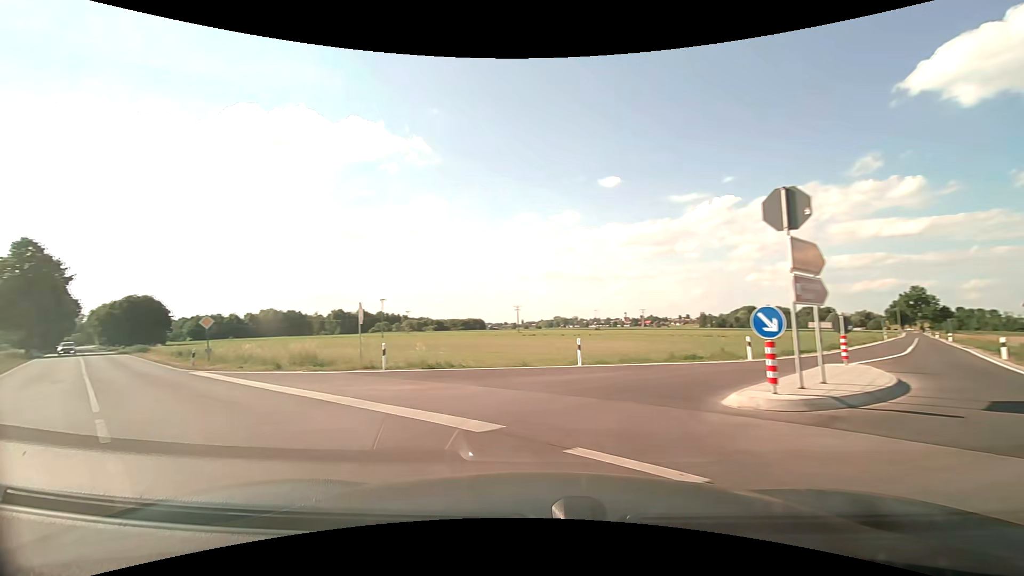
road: secondary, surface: asphalt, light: Day
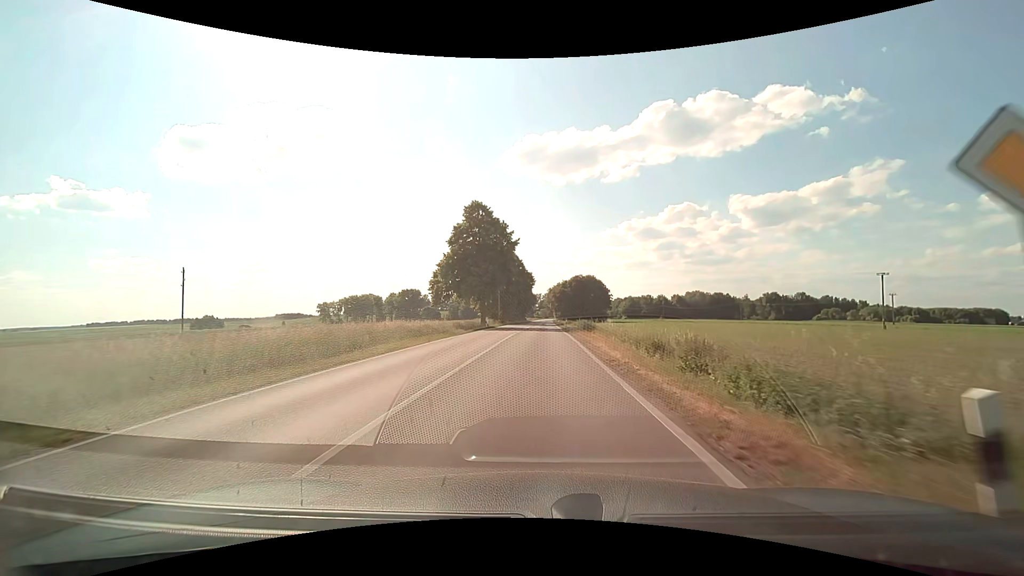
(-17.7, +23.3) m; -46°
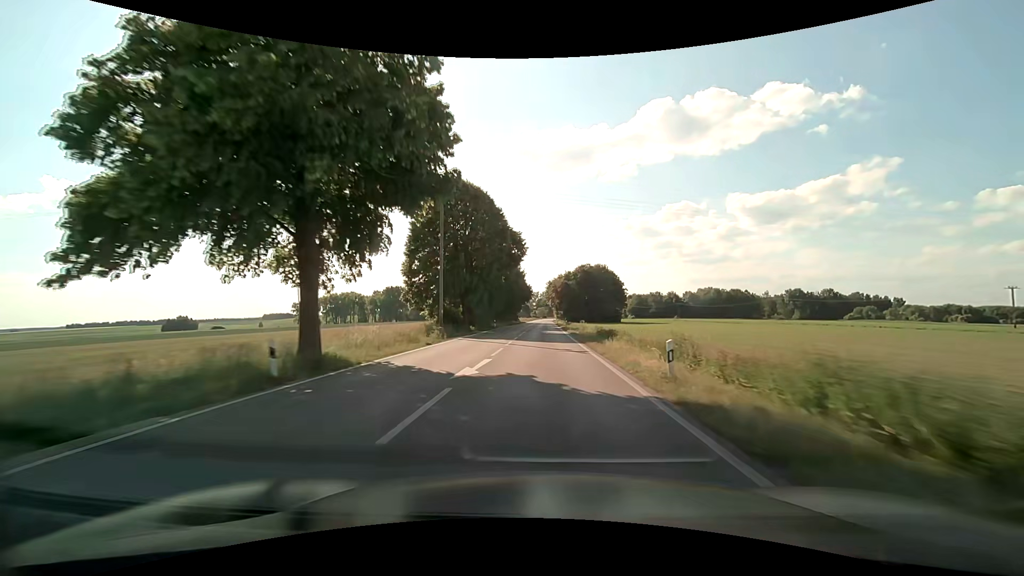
(+0.4, +45.3) m; 0°
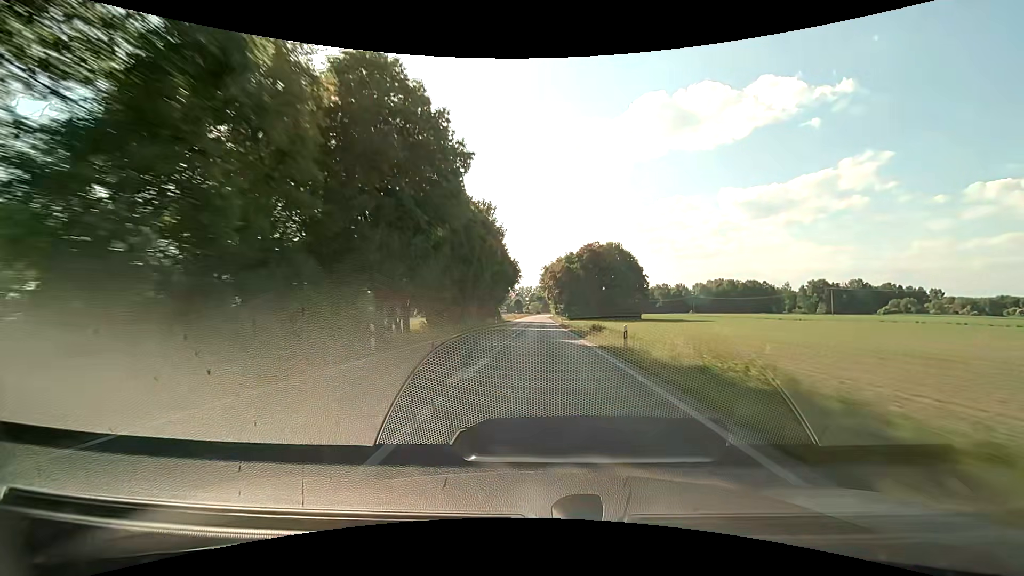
(+0.3, +44.4) m; +1°
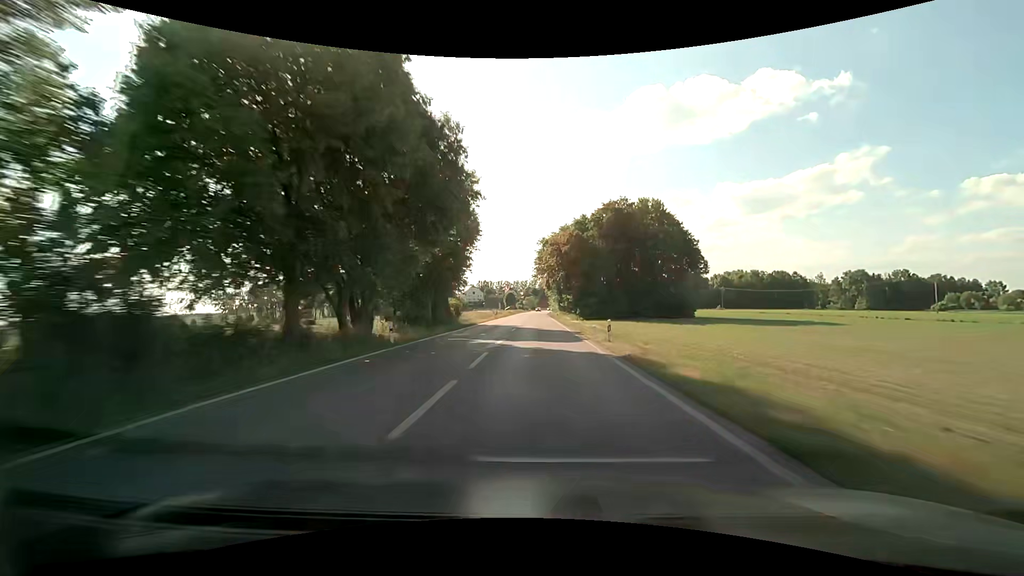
(+0.2, +46.5) m; 0°
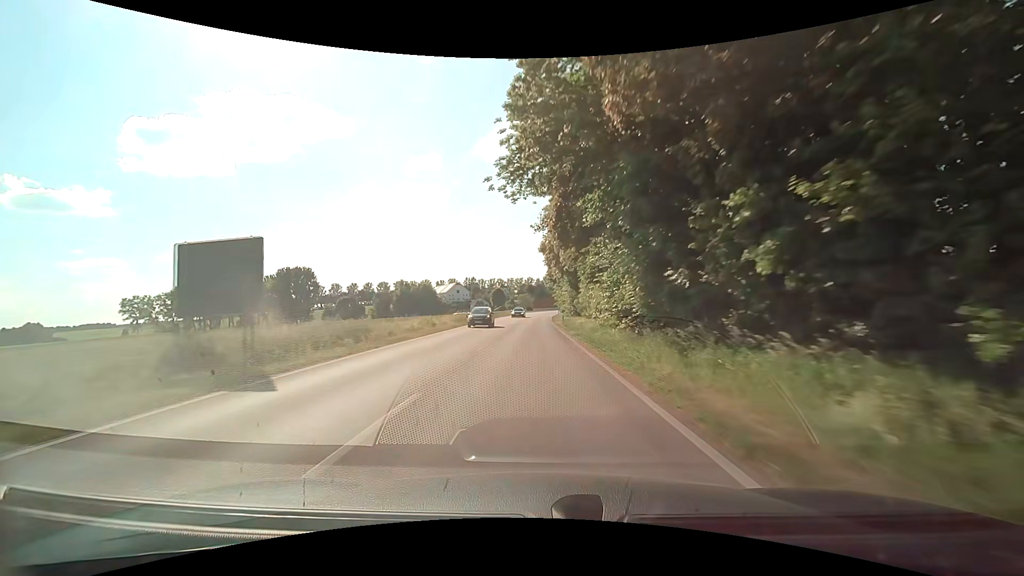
(+0.4, +73.8) m; 0°
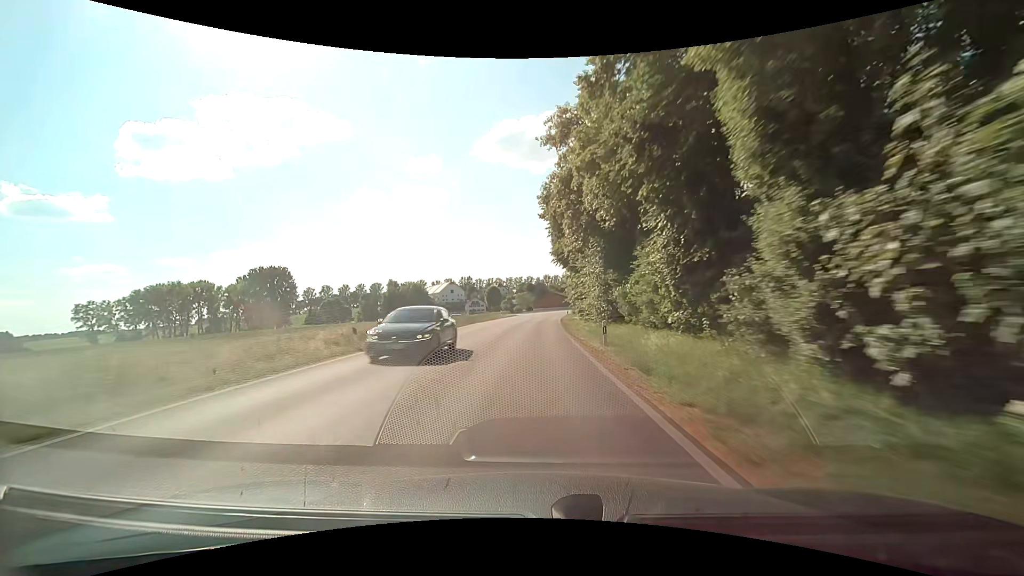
(-0.1, +28.1) m; 0°
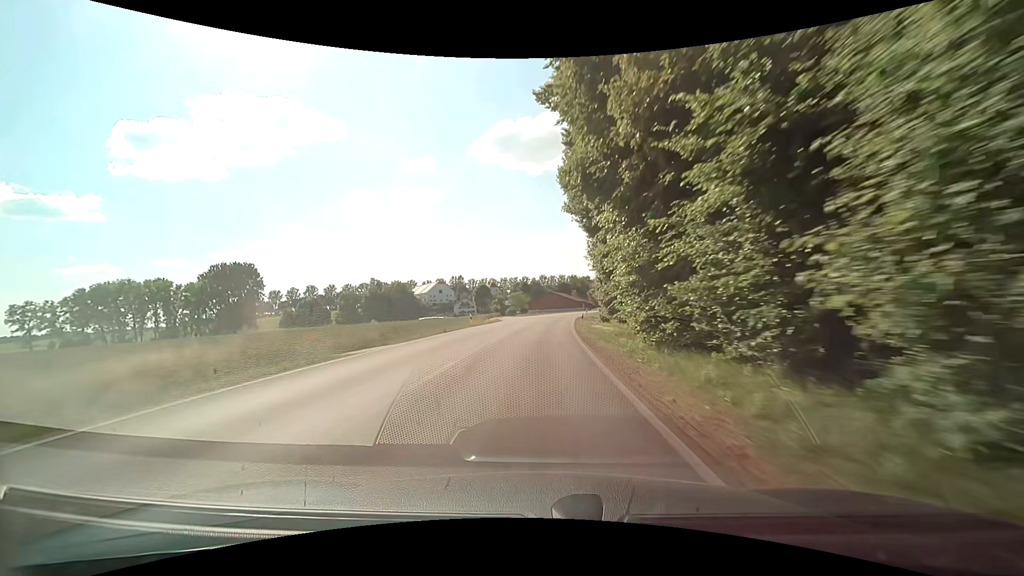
(+0.1, +27.3) m; +1°
(0, +10) (0, +20) (+1, +30) (+1, +40) (+2, +50) (+2, +60) (+3, +70) (+5, +80) (+6, +90) (+7, +100) m
